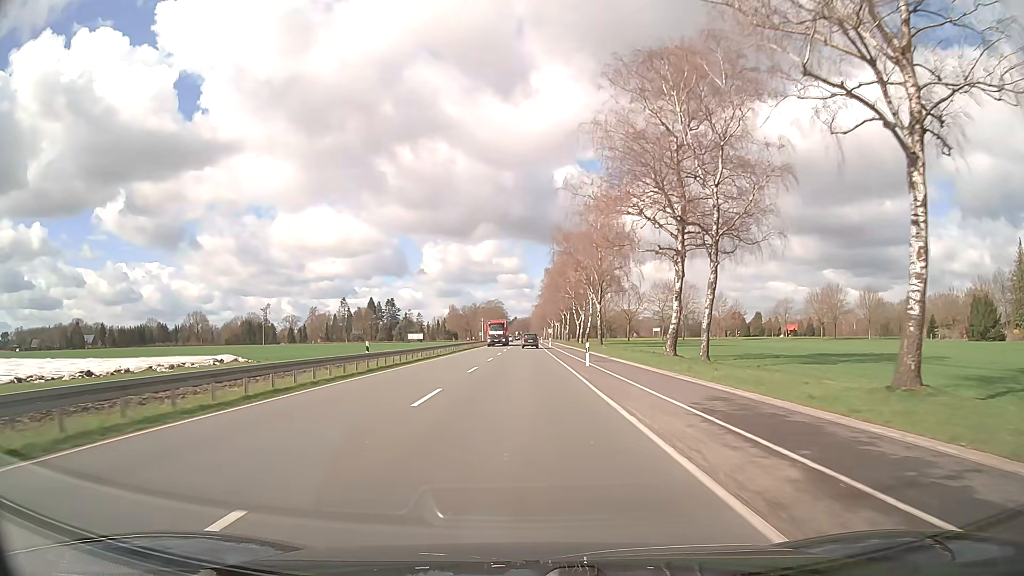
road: primary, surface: asphalt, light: Day
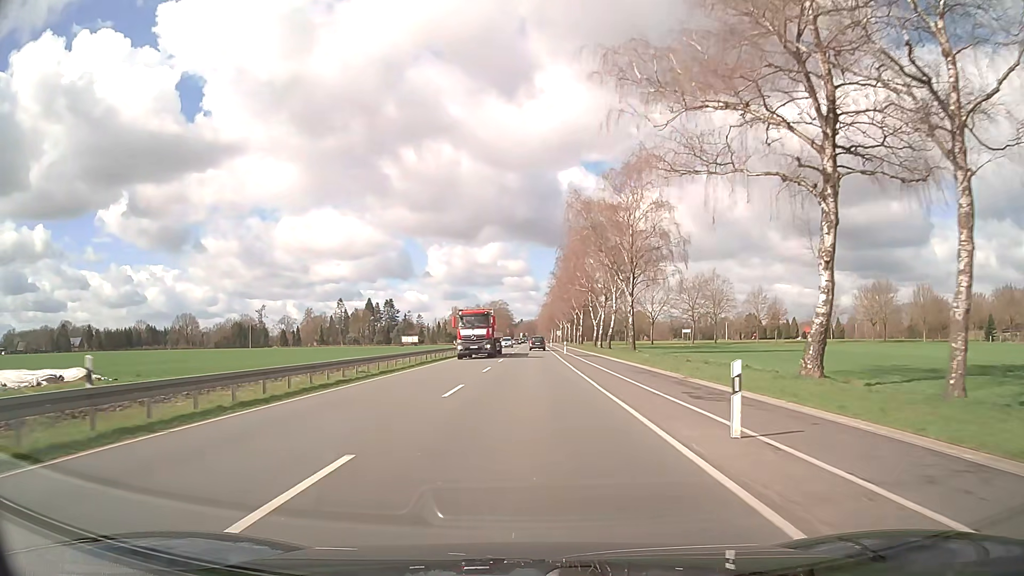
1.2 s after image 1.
(-0.2, +21.5) m; -1°
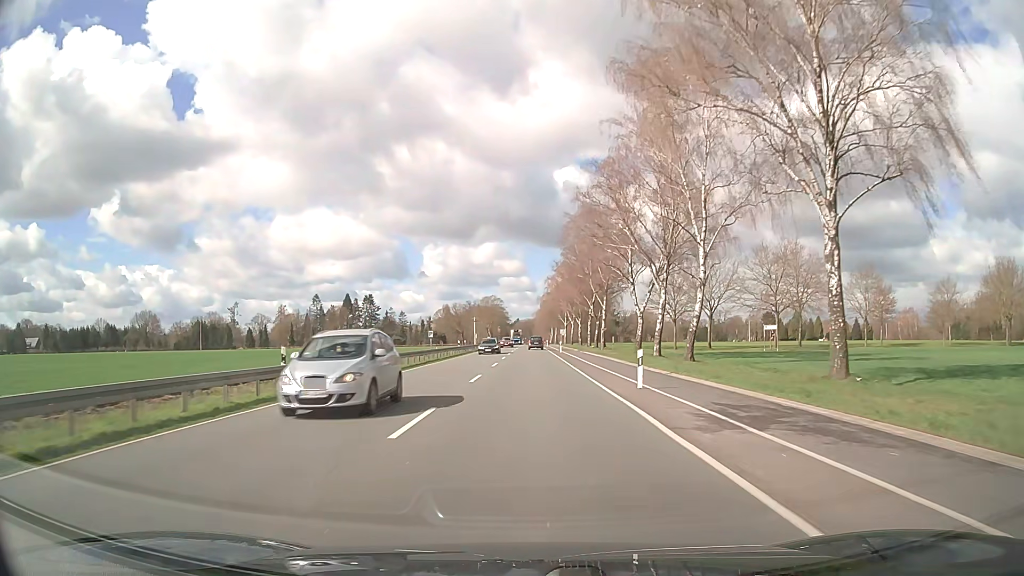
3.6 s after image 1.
(+0.2, +43.1) m; 0°
